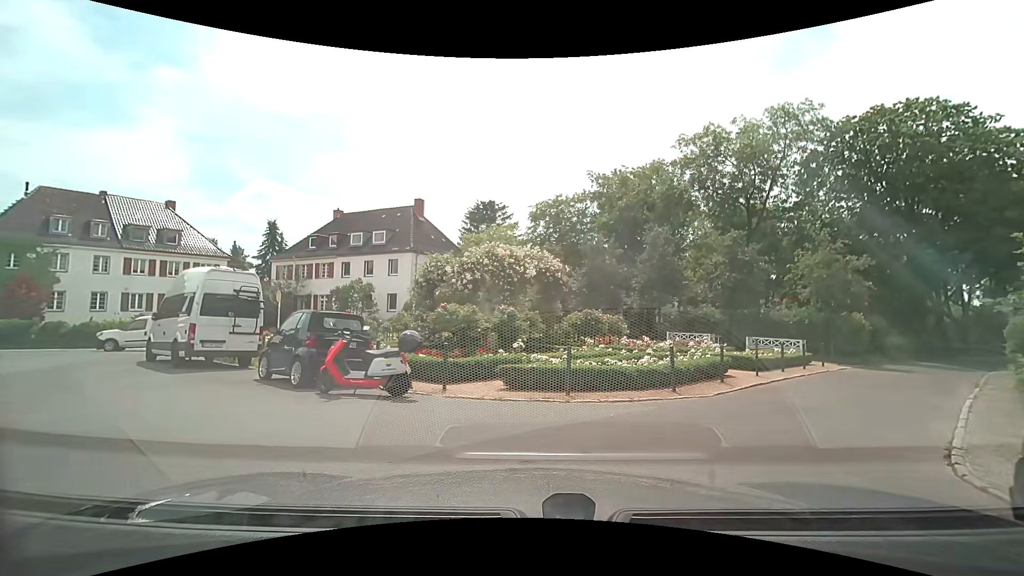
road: residential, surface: asphalt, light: Day
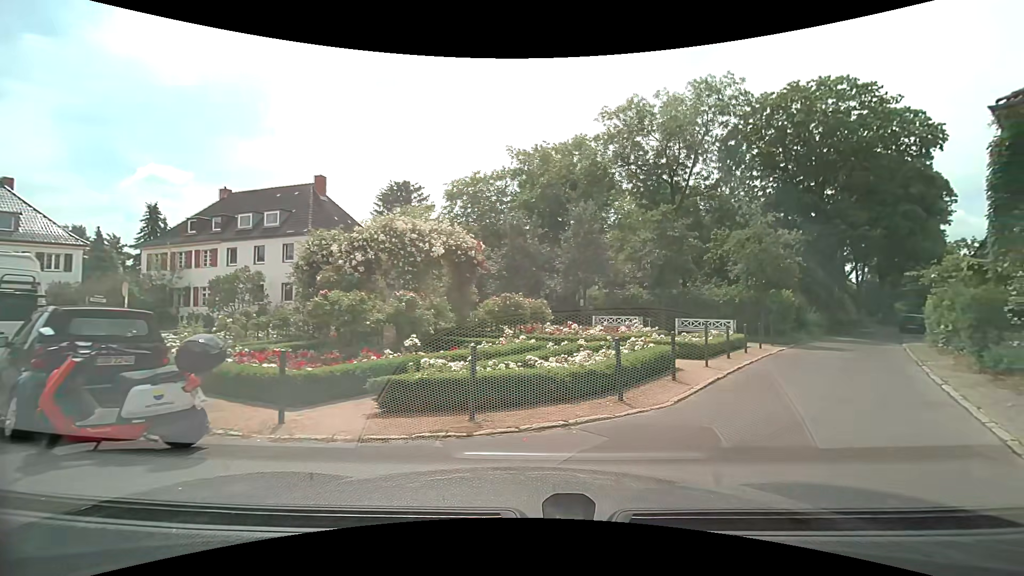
(+0.2, +3.4) m; +8°
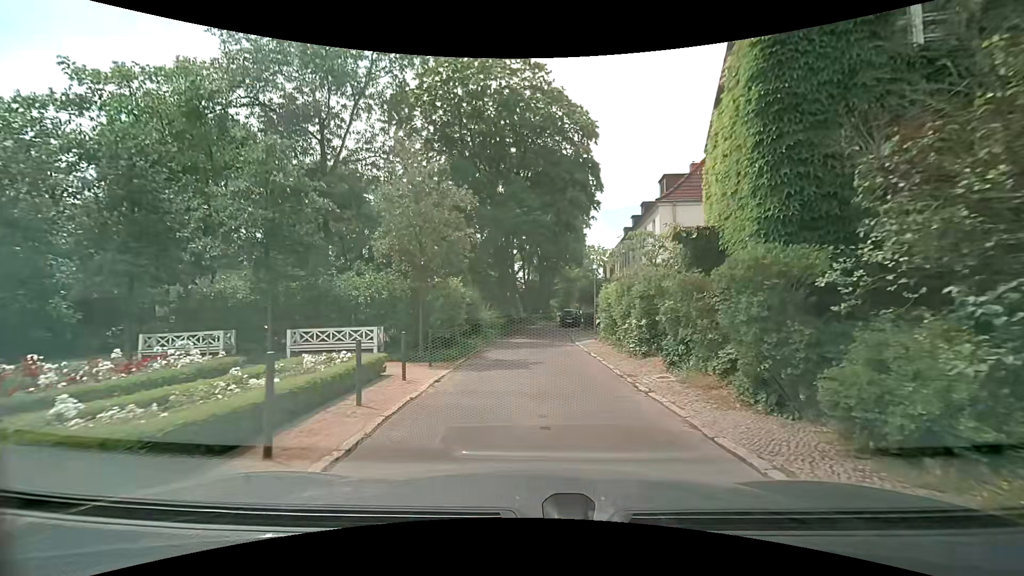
(+4.1, +9.6) m; +35°
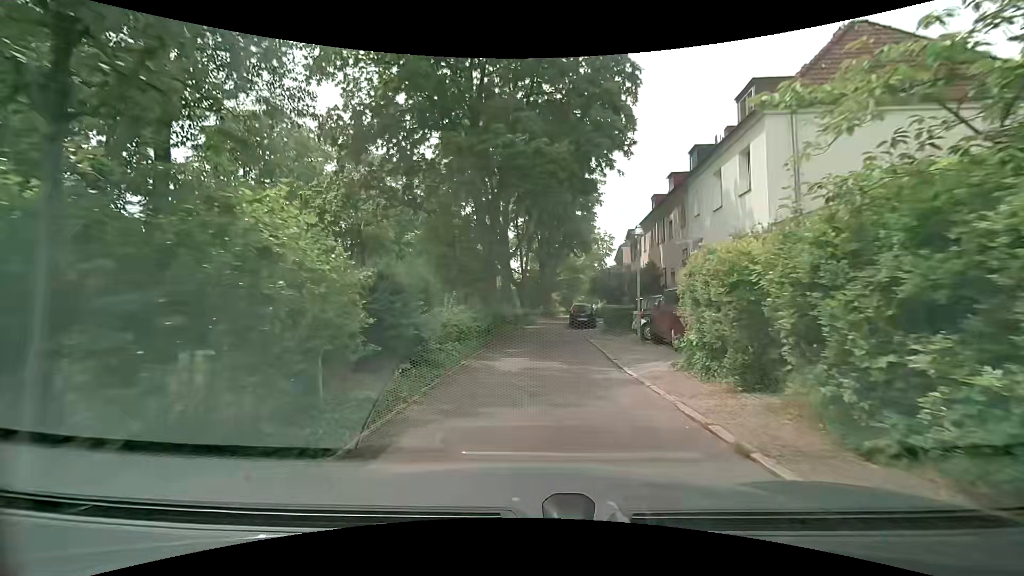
(-0.2, +11.3) m; -2°
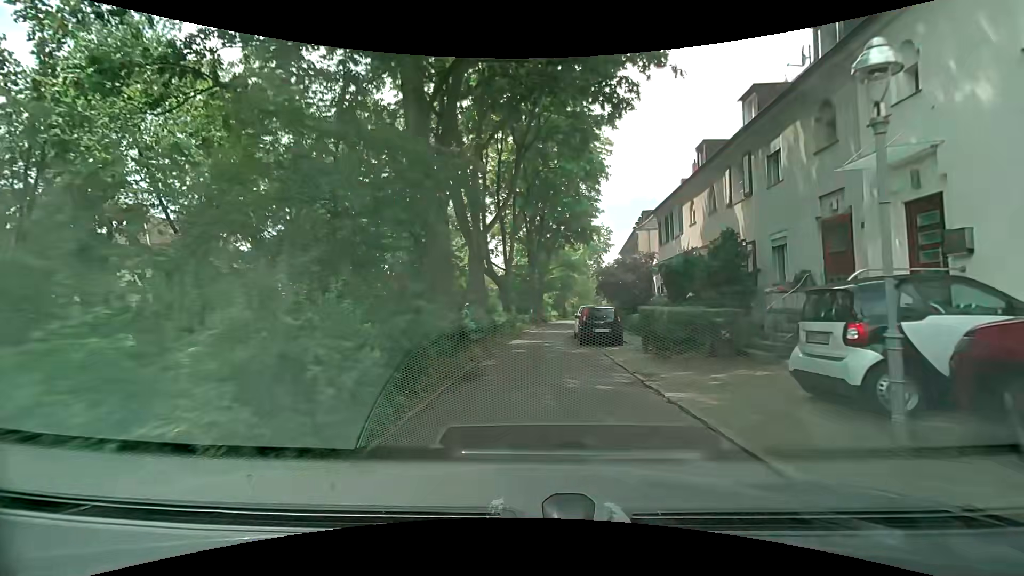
(+0.3, +12.0) m; +2°
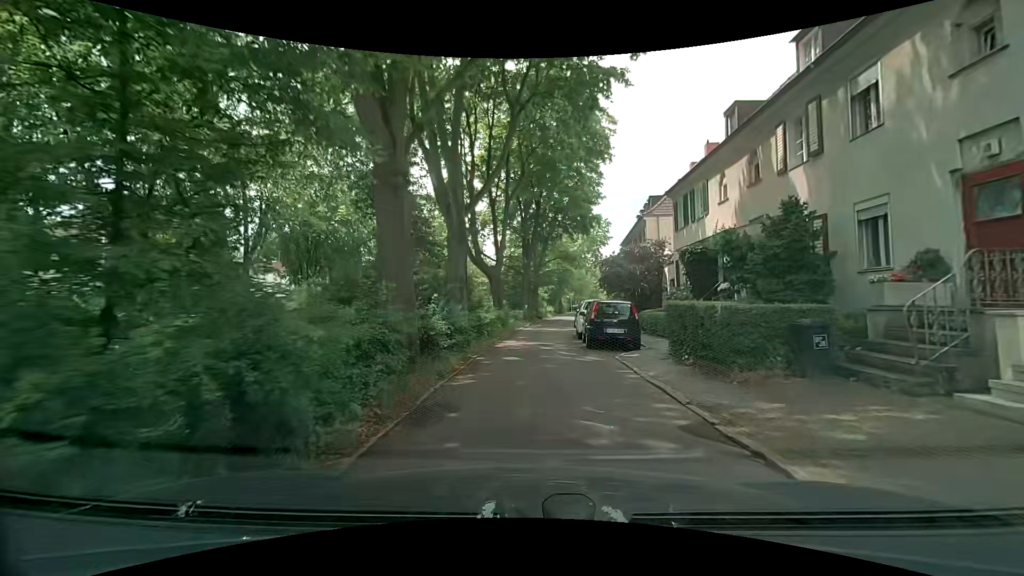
(0.0, +4.0) m; +1°
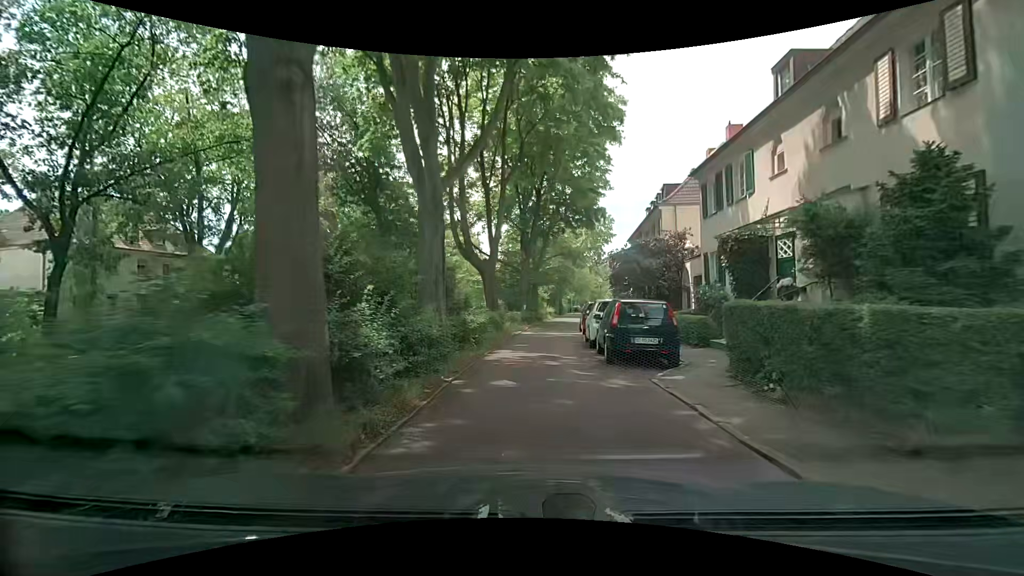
(0.0, +4.0) m; 0°
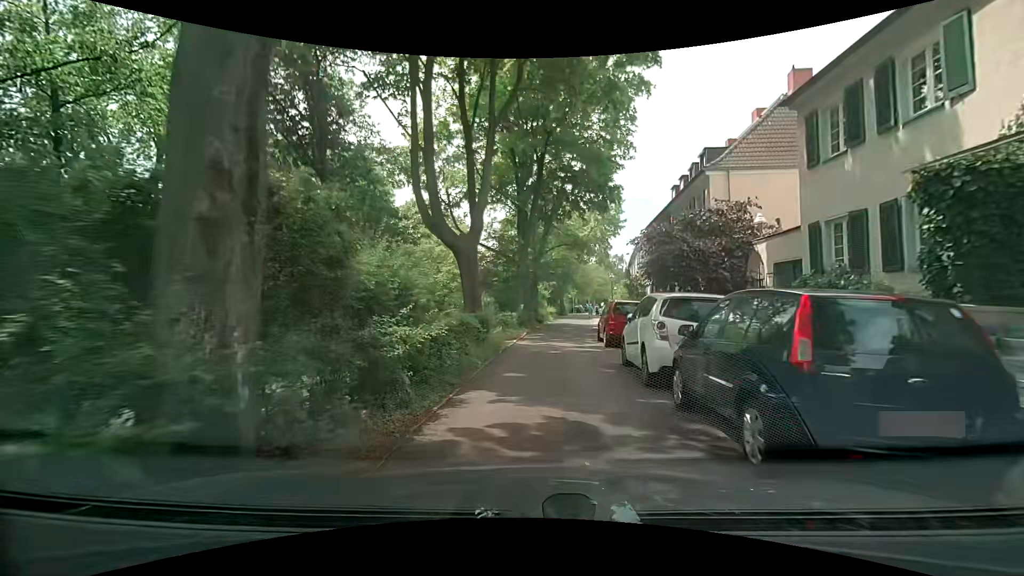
(-0.1, +7.6) m; +1°
